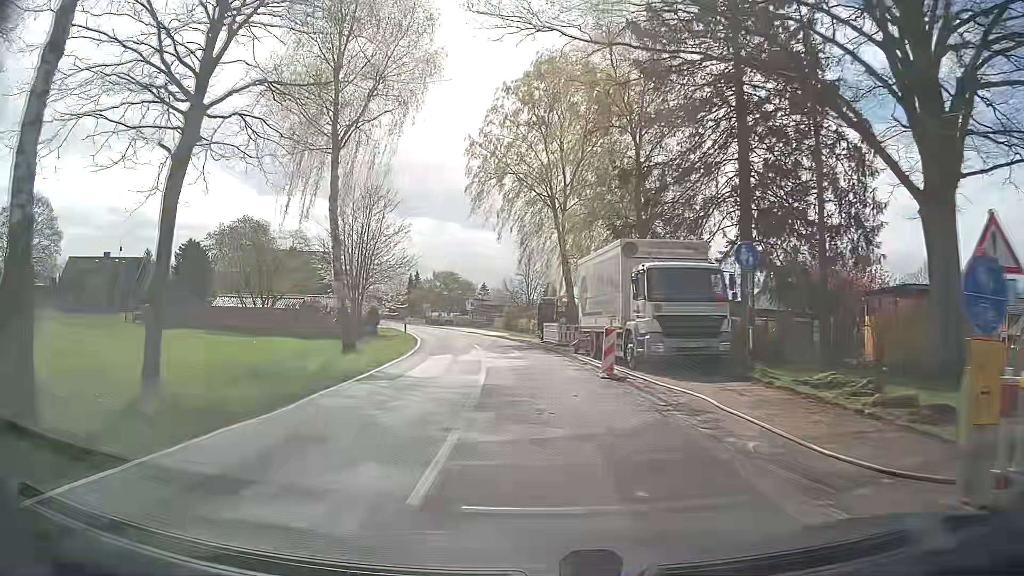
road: secondary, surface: asphalt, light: Day
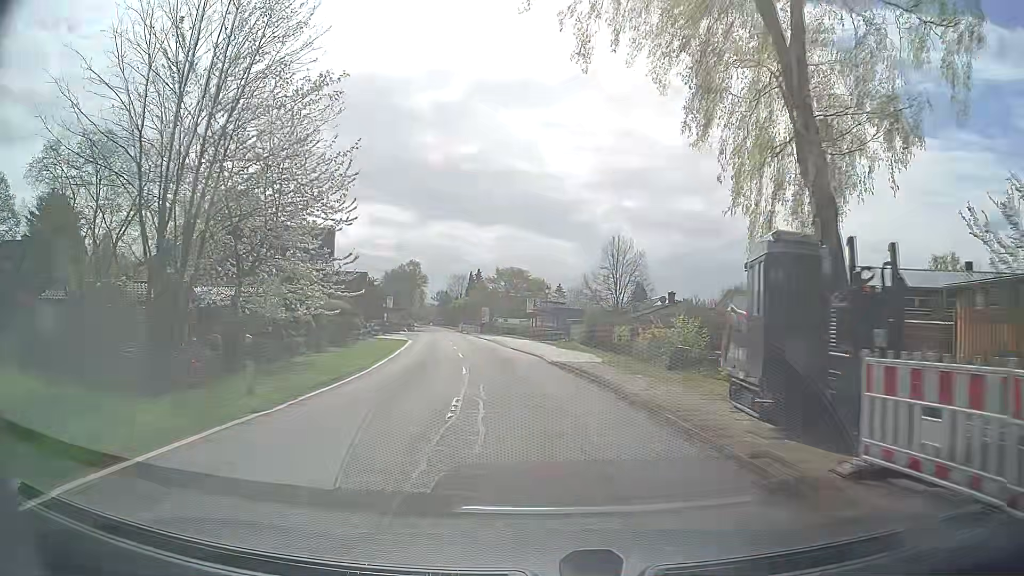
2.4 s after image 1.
(-2.1, +31.6) m; -7°
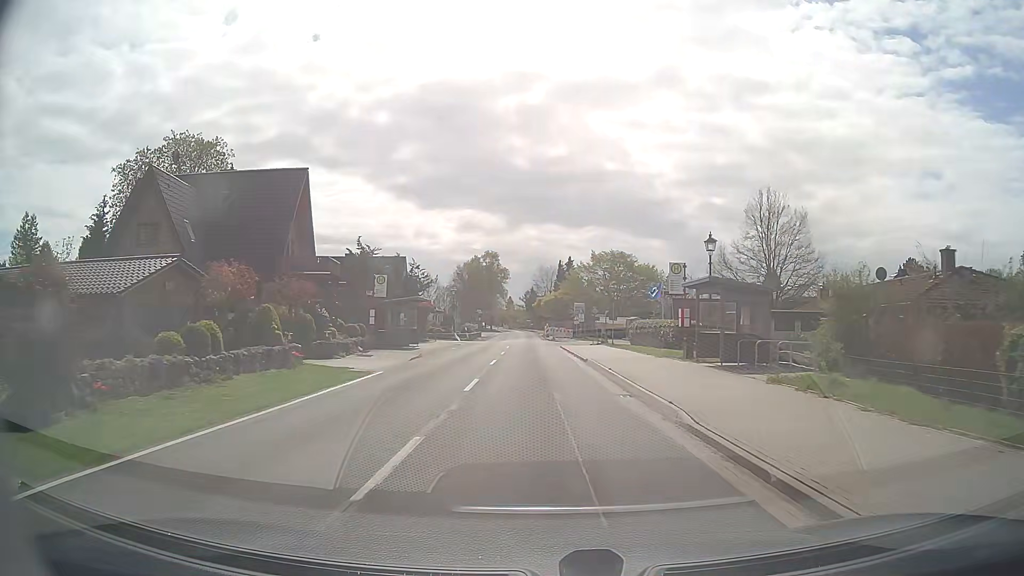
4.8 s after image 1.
(-2.1, +31.6) m; -8°
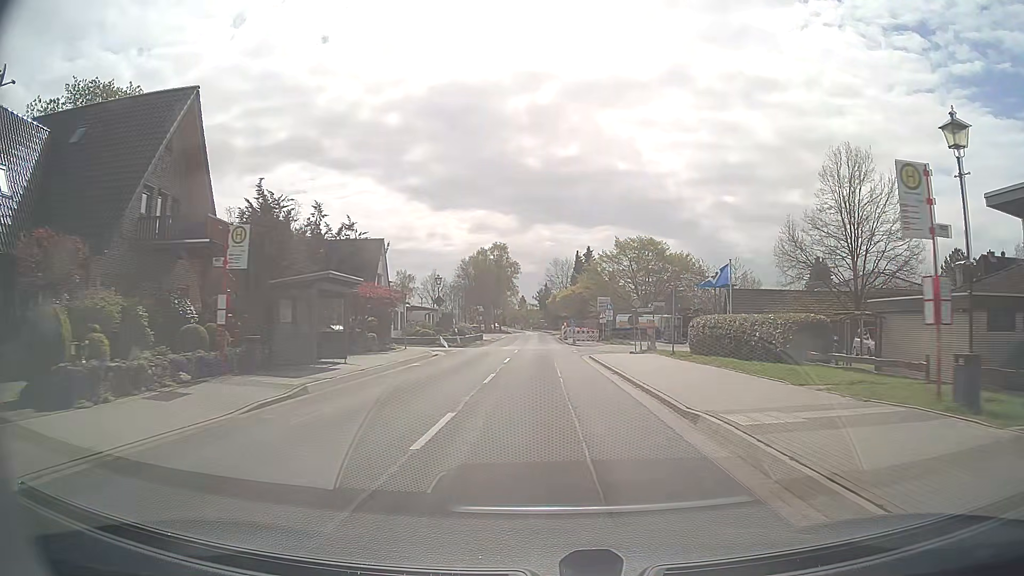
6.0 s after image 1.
(-0.1, +16.1) m; -1°
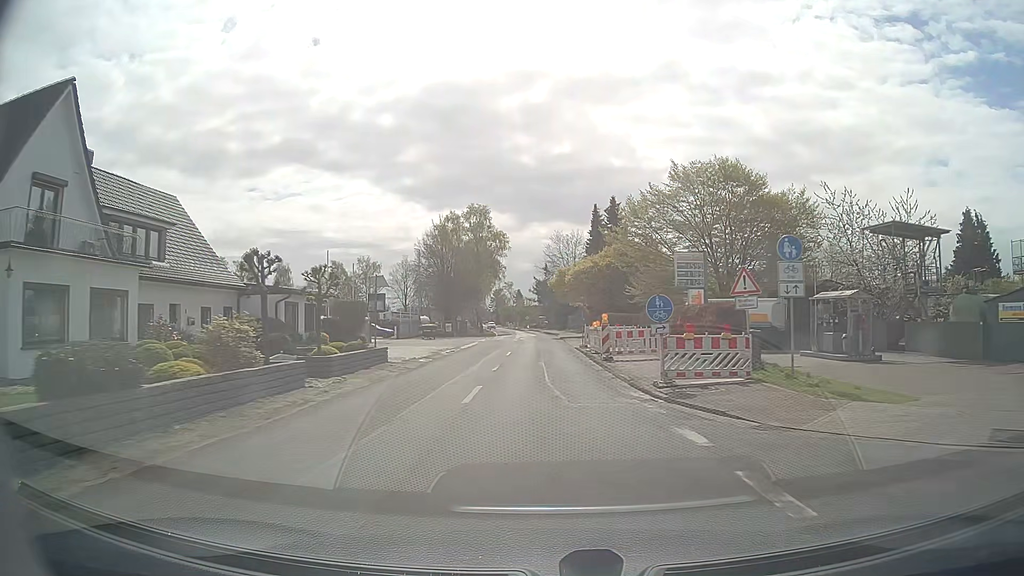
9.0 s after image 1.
(0.0, +41.2) m; 0°
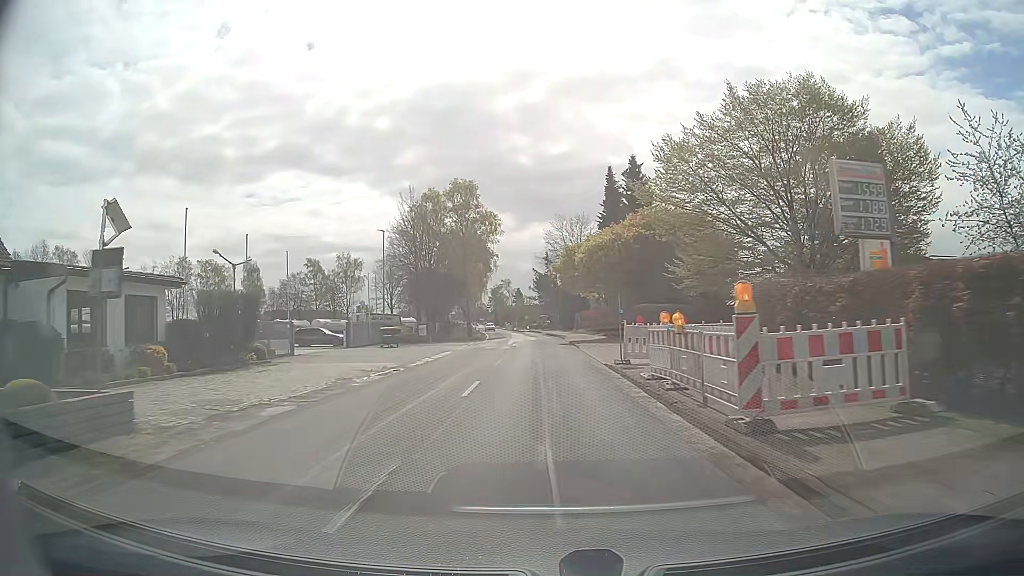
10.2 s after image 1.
(+0.1, +16.6) m; 0°
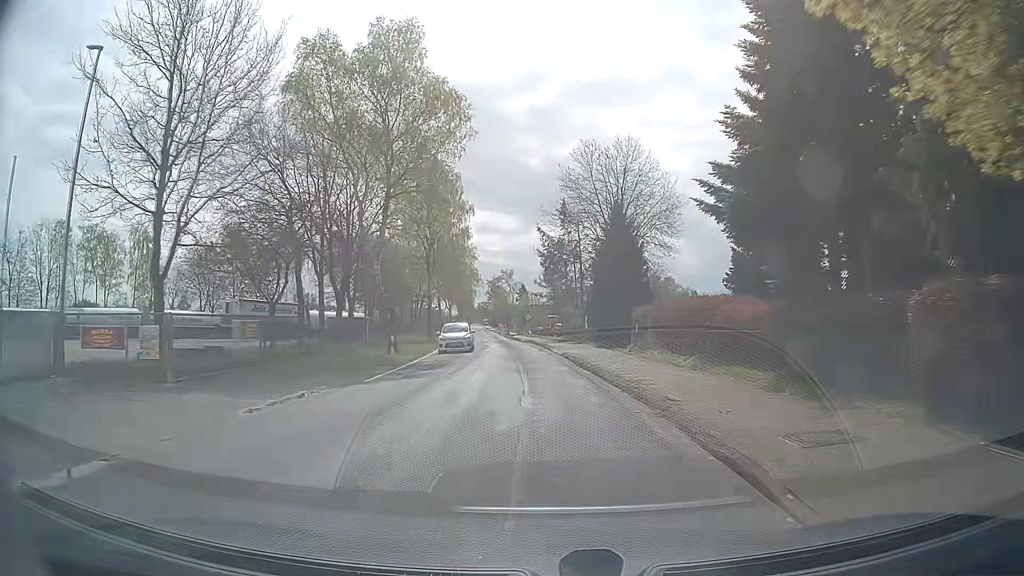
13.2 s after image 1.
(-0.2, +41.1) m; -1°
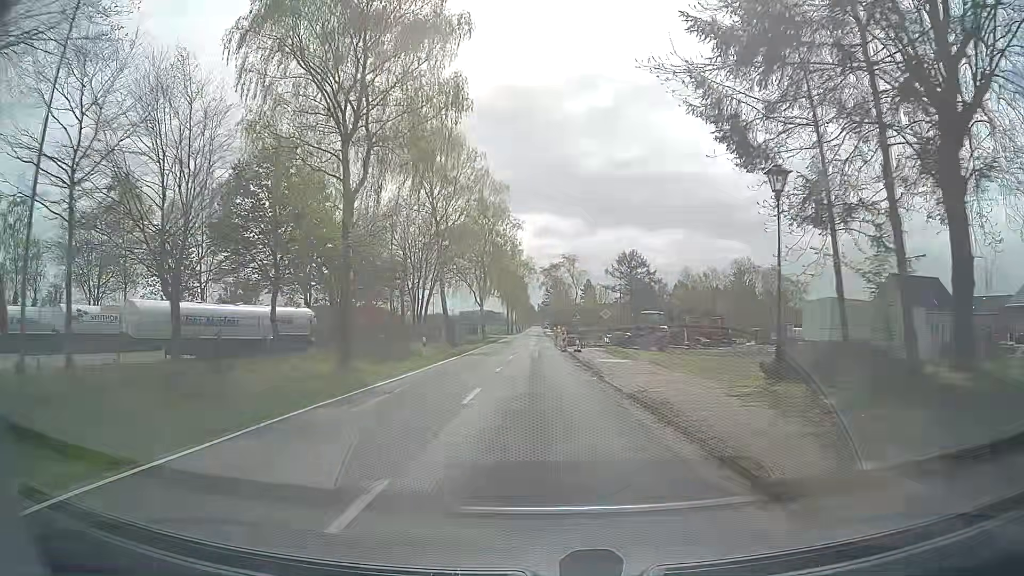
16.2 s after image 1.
(-1.6, +40.6) m; -5°
(0, +10) (0, +20) (-1, +30) (-1, +40) (-1, +50) (-1, +60) (-1, +70) (-1, +80) (0, +90) (0, +100) m
